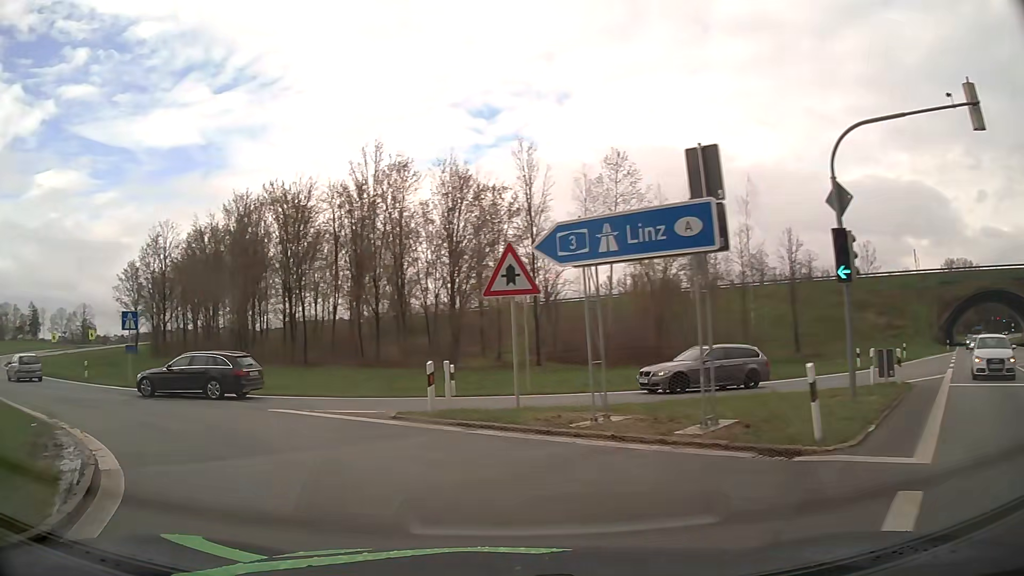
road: motorway_link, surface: asphalt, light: Day
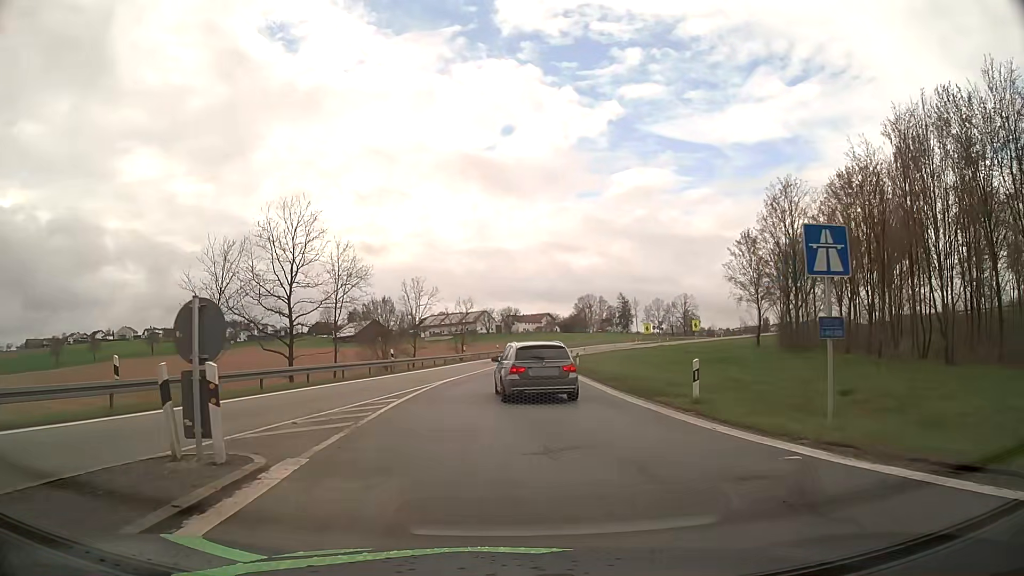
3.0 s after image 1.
(-10.8, +16.6) m; -53°
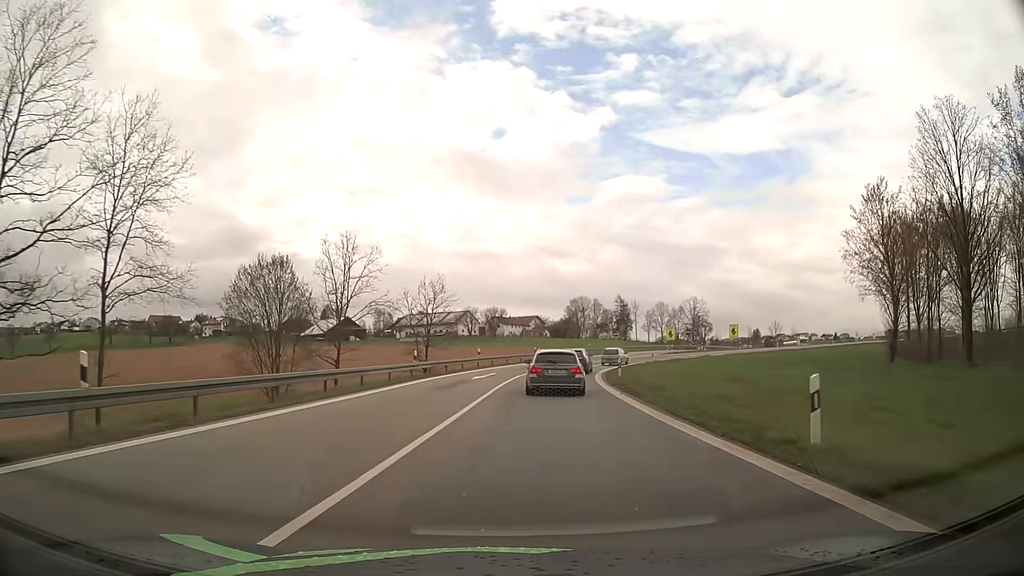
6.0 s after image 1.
(-0.3, +29.6) m; +1°
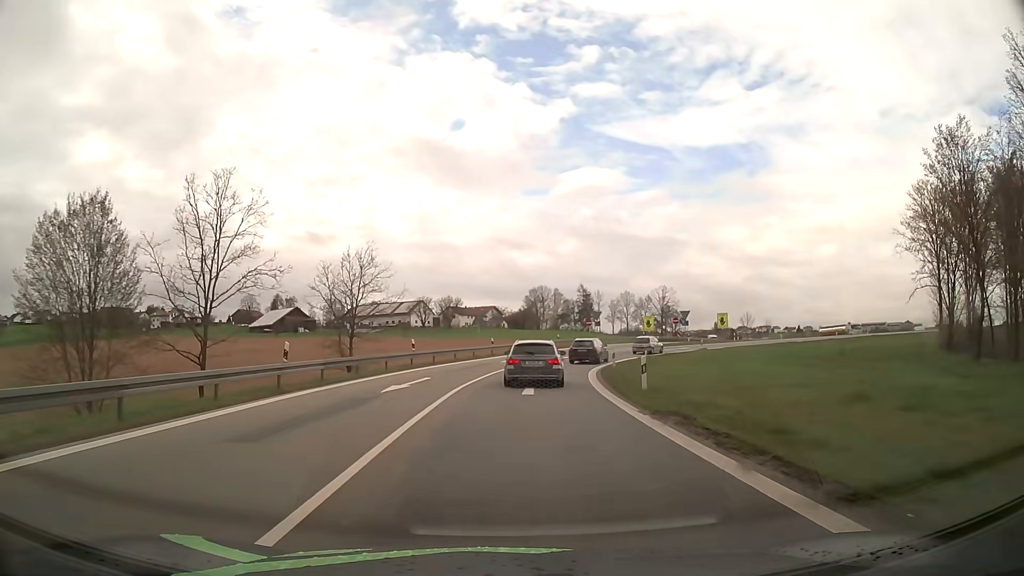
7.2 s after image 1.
(+0.5, +14.1) m; +4°
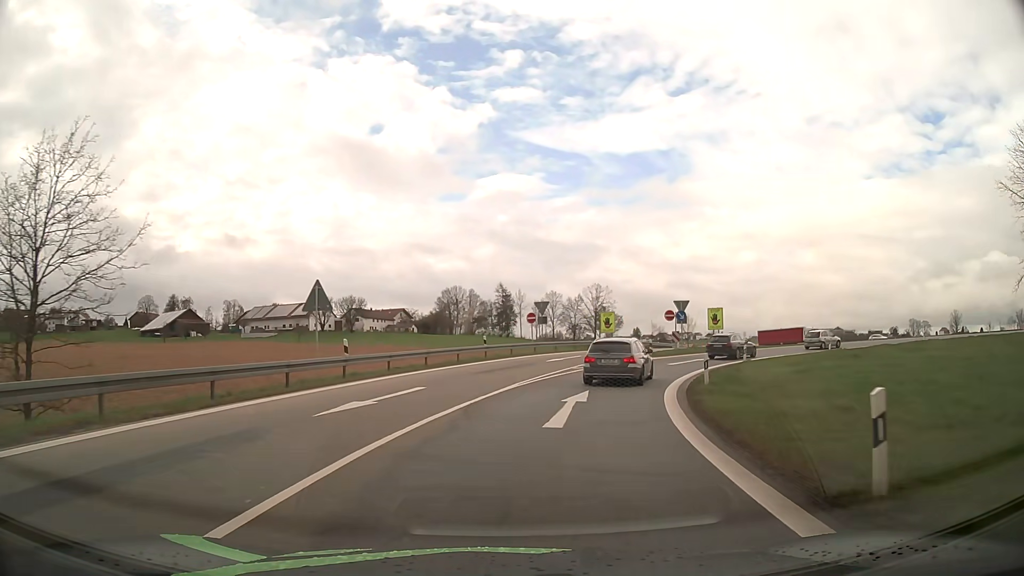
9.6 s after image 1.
(+1.1, +27.5) m; +7°
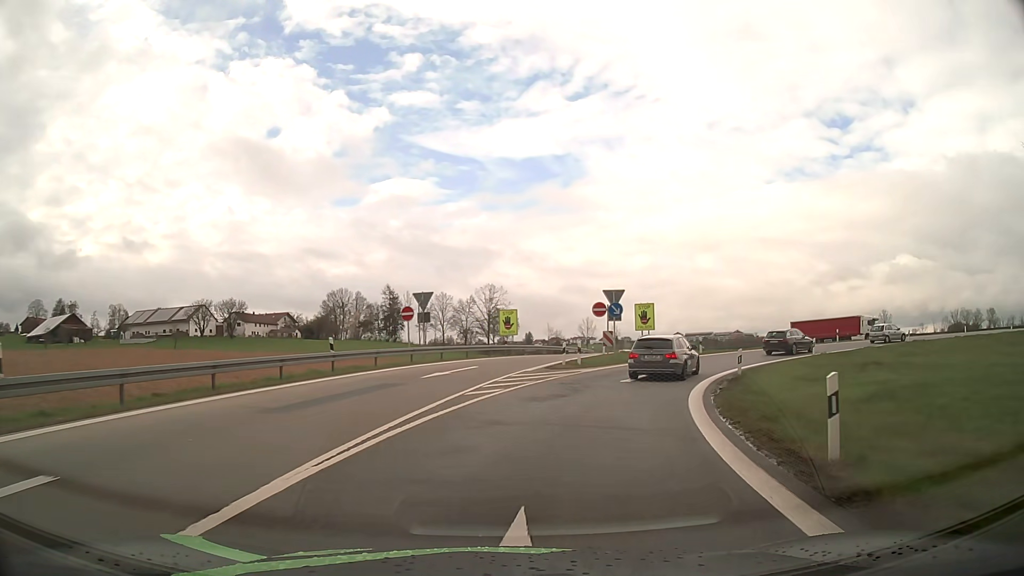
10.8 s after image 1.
(+0.9, +12.8) m; +9°
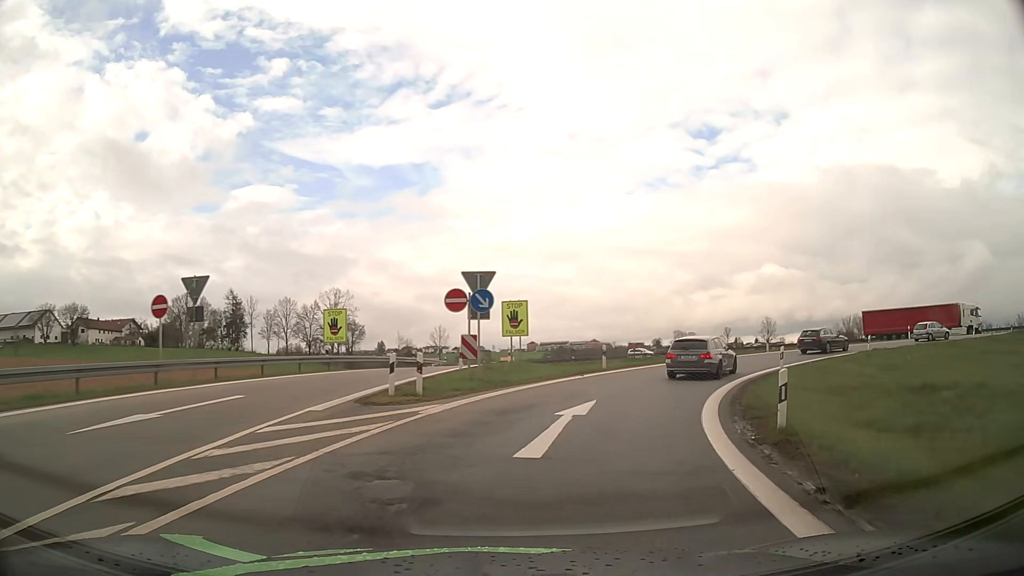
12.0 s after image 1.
(+1.3, +12.6) m; +12°
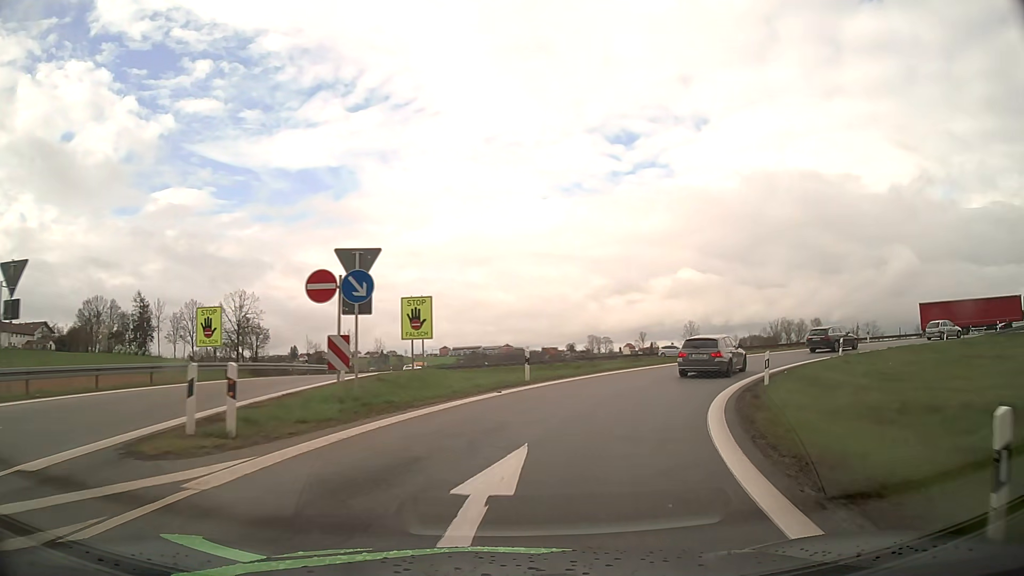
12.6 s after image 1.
(+0.4, +6.4) m; +7°
(+1, +10) (+4, +19) (+10, +28) (+17, +35) (+25, +40) (+34, +43) (+44, +44) (+54, +43) (+64, +40) (+73, +35) m
